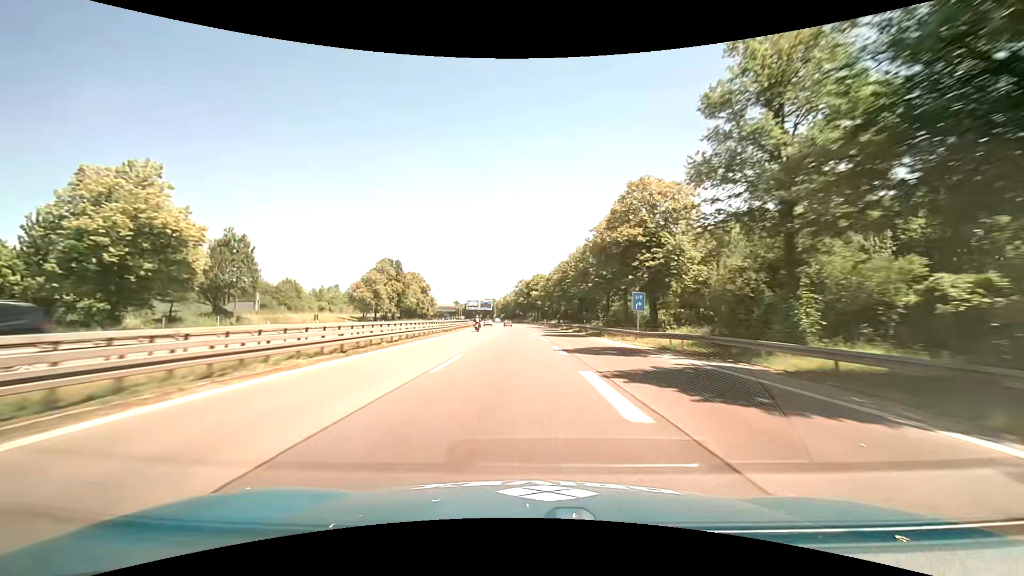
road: motorway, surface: asphalt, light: Day
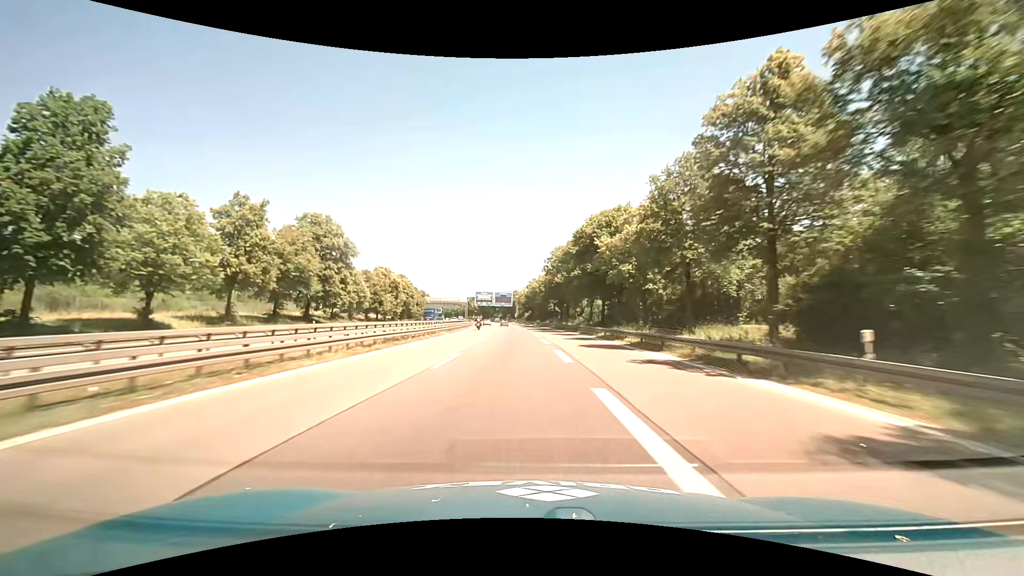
(-2.7, +87.4) m; -3°
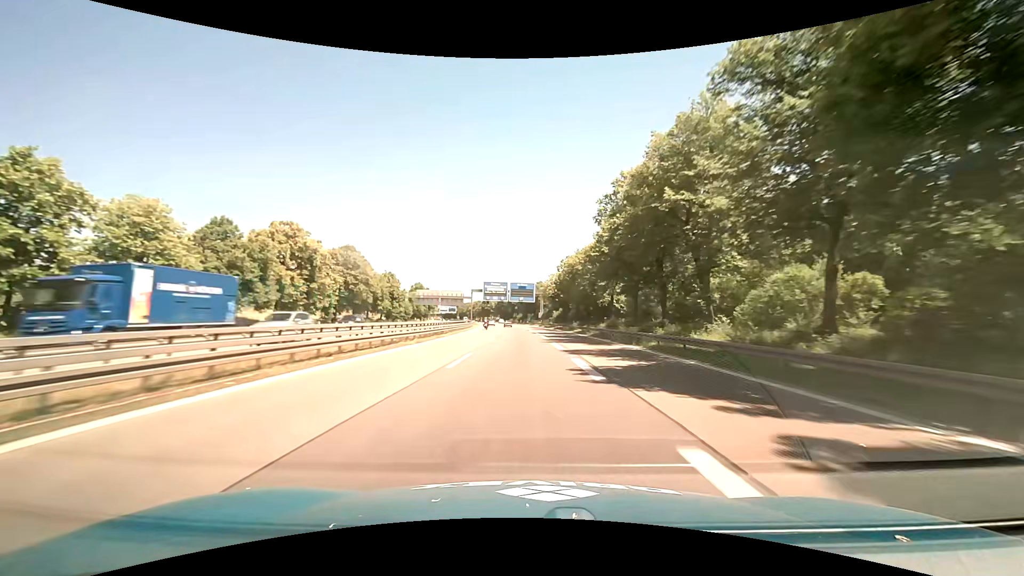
(-1.4, +52.6) m; -2°
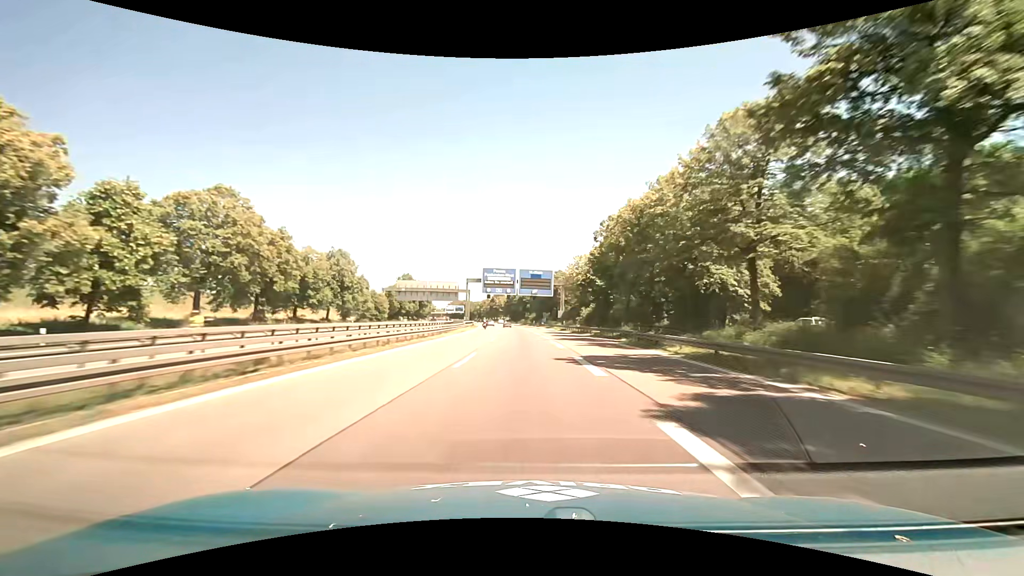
(-0.7, +35.2) m; -2°
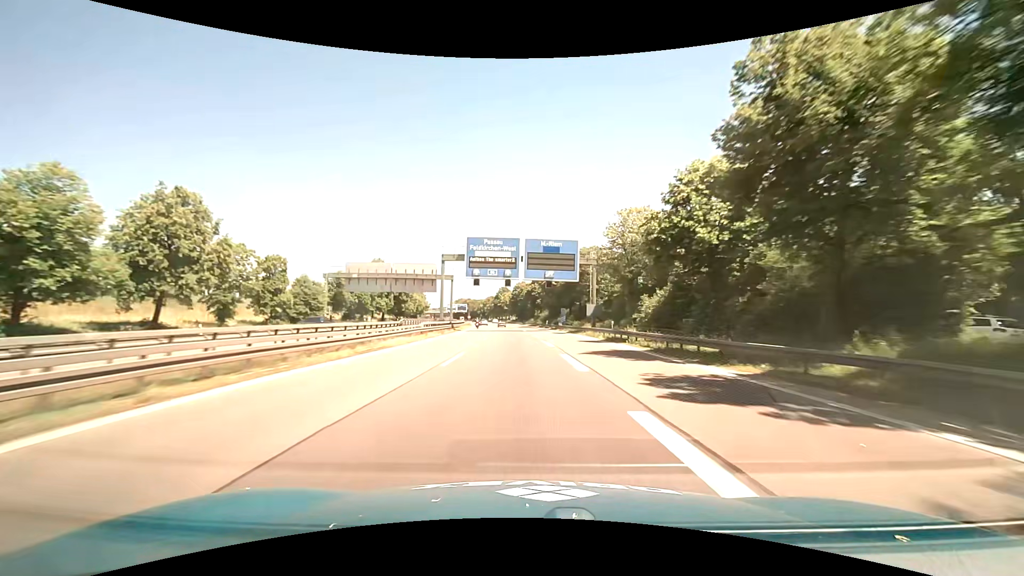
(-0.3, +35.2) m; -1°
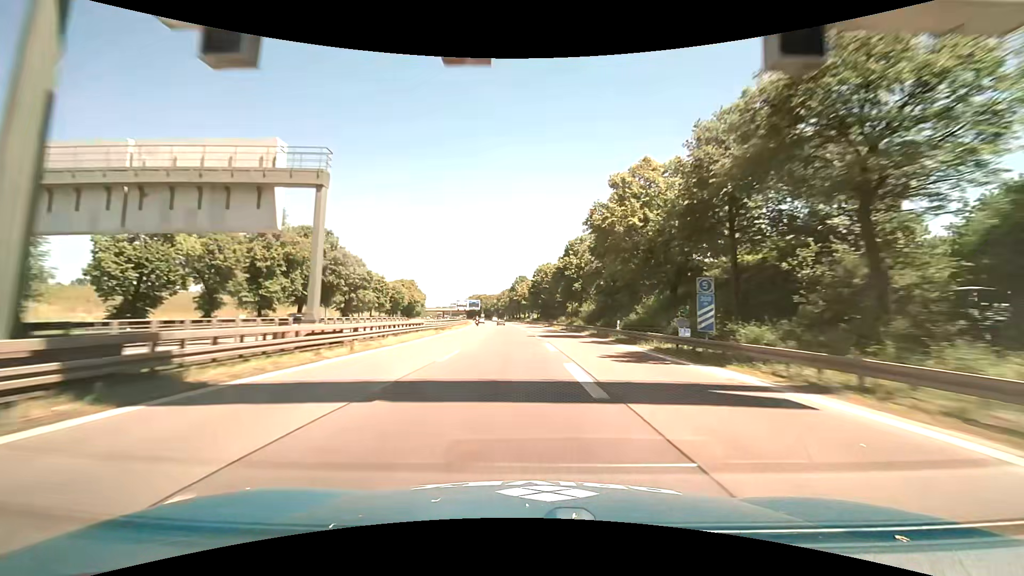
(-1.2, +52.9) m; -2°
